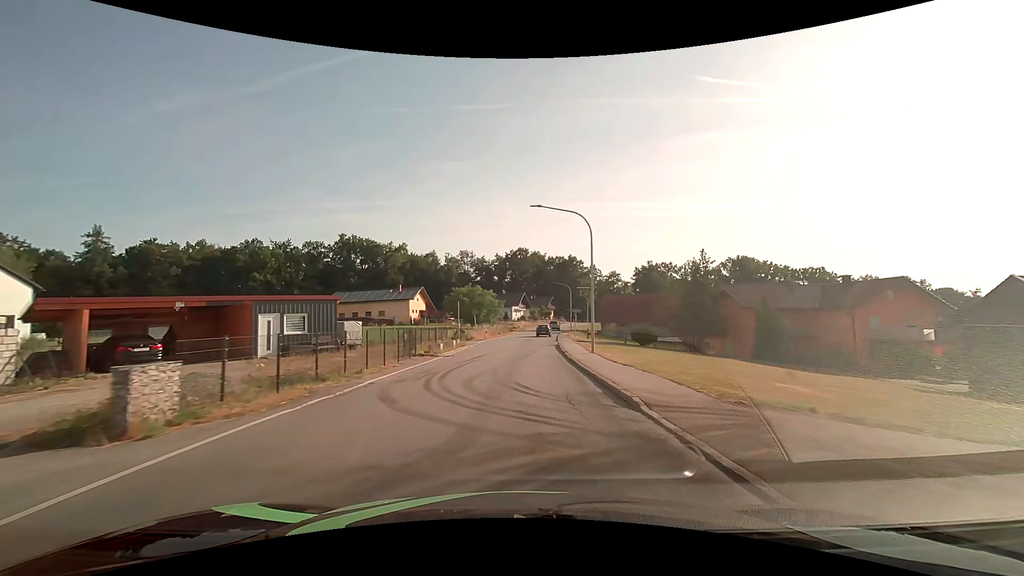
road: secondary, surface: asphalt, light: Day
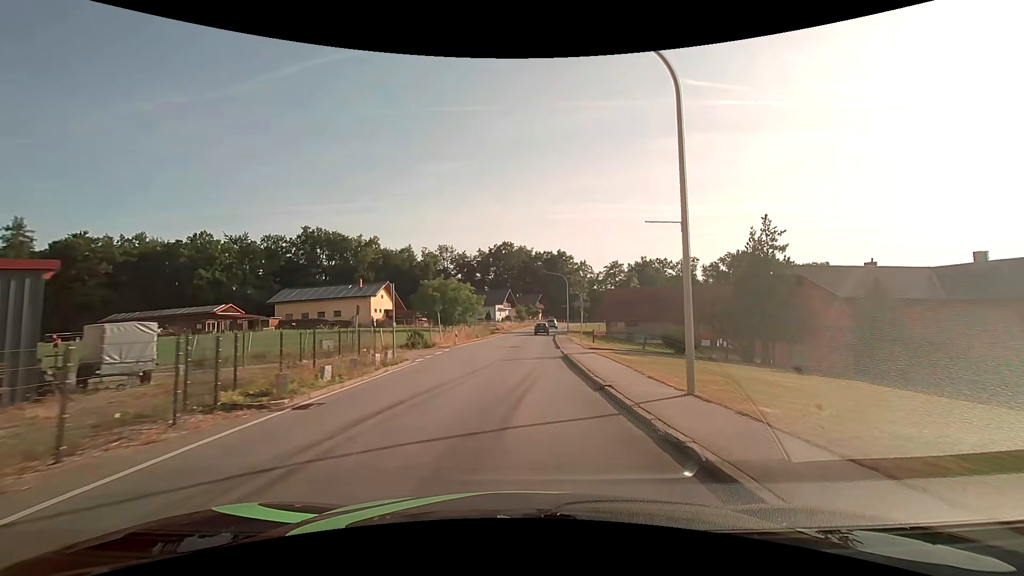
(+0.2, +15.3) m; +2°
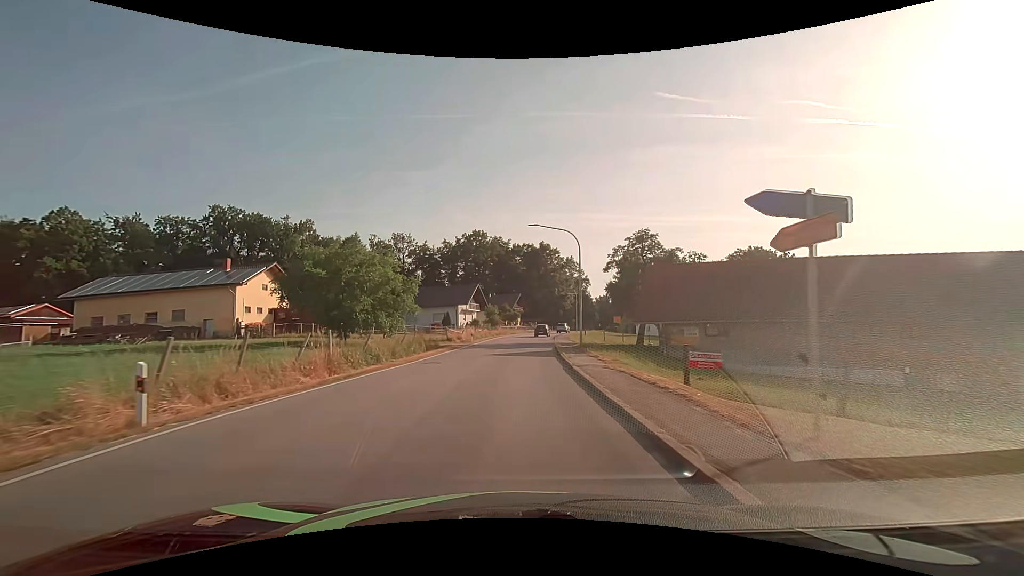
(+0.8, +30.5) m; +3°
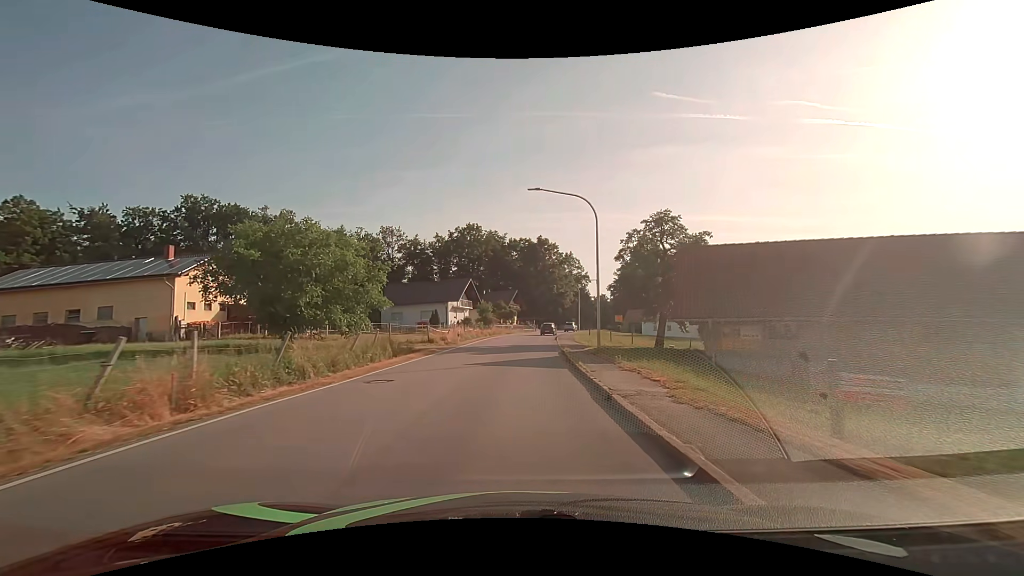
(0.0, +7.6) m; 0°
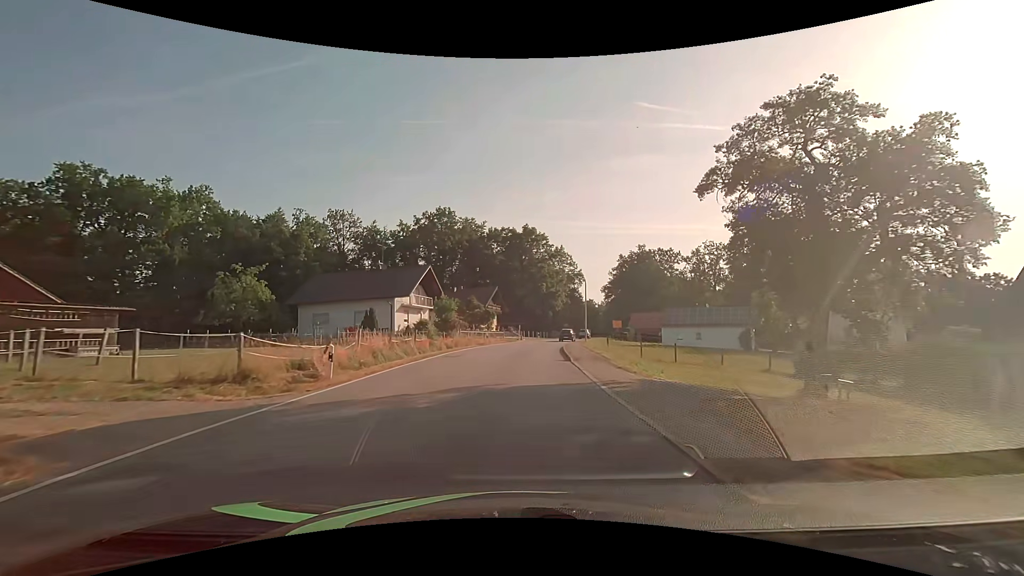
(+0.4, +22.6) m; +2°
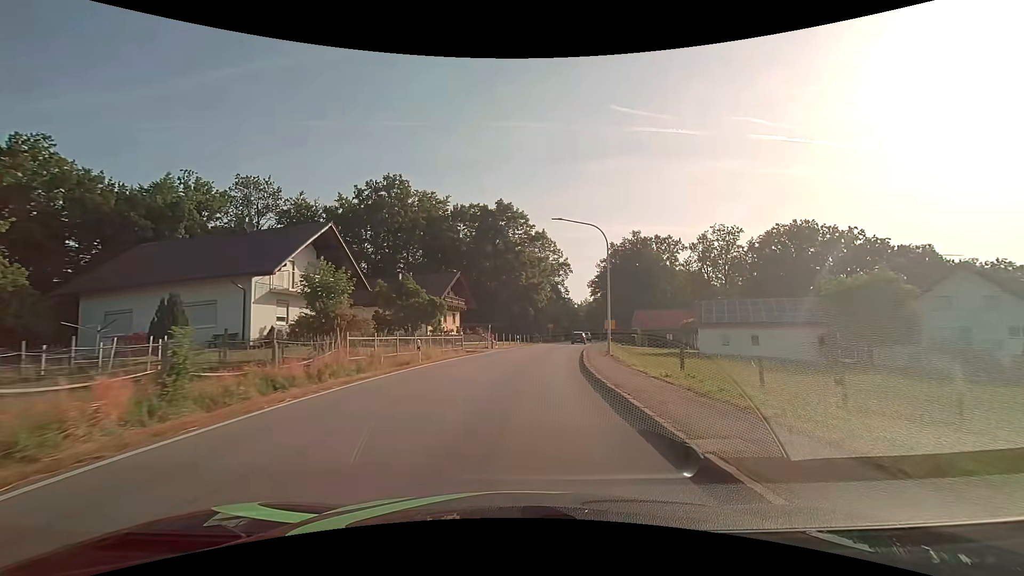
(+0.5, +22.5) m; +3°
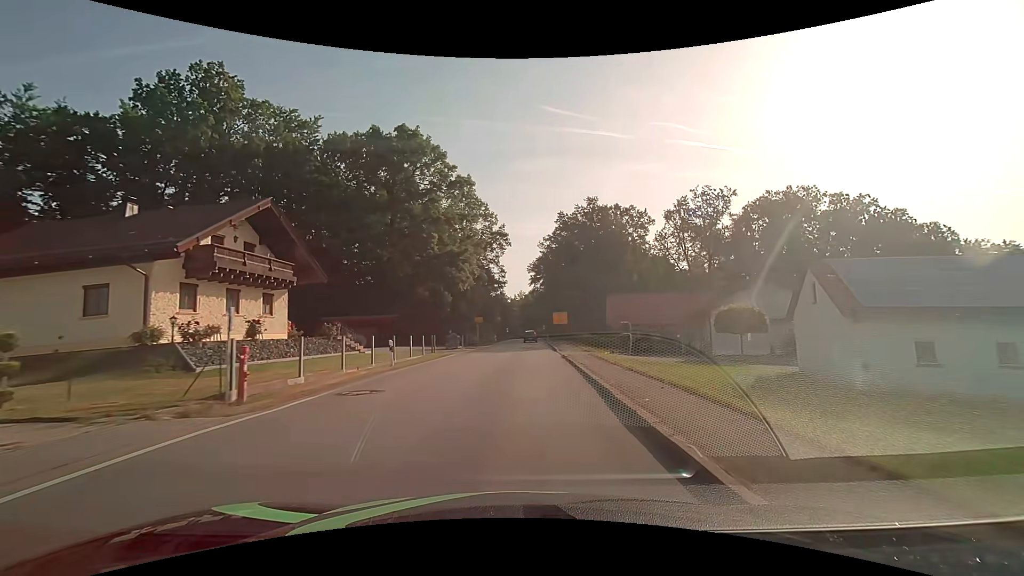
(+2.1, +30.2) m; +8°
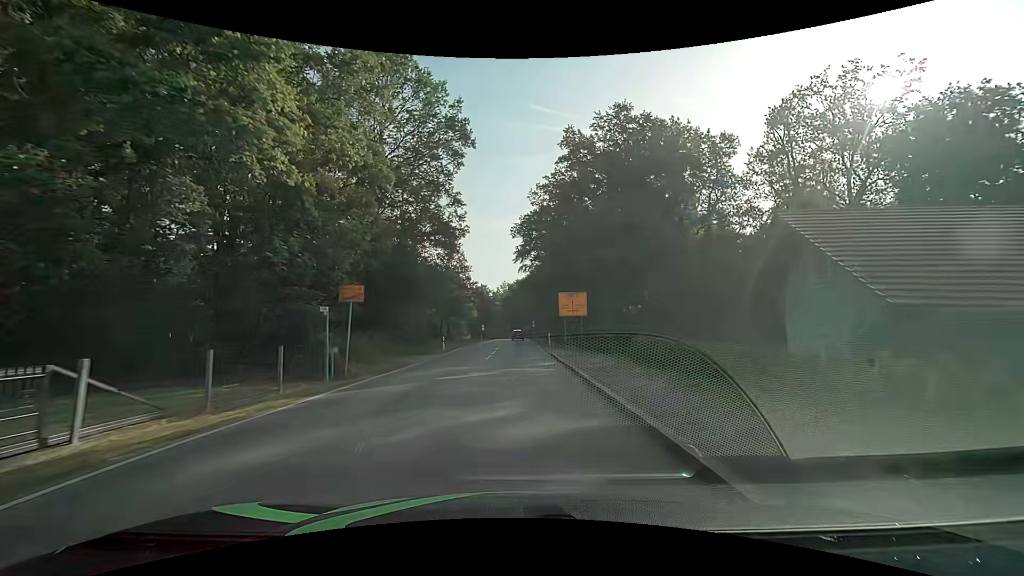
(+1.0, +38.3) m; +2°
(0, +10) (0, +20) (0, +30) (0, +40) (0, +50) (0, +60) (+1, +70) (+1, +80) (+1, +90) (0, +100) m
